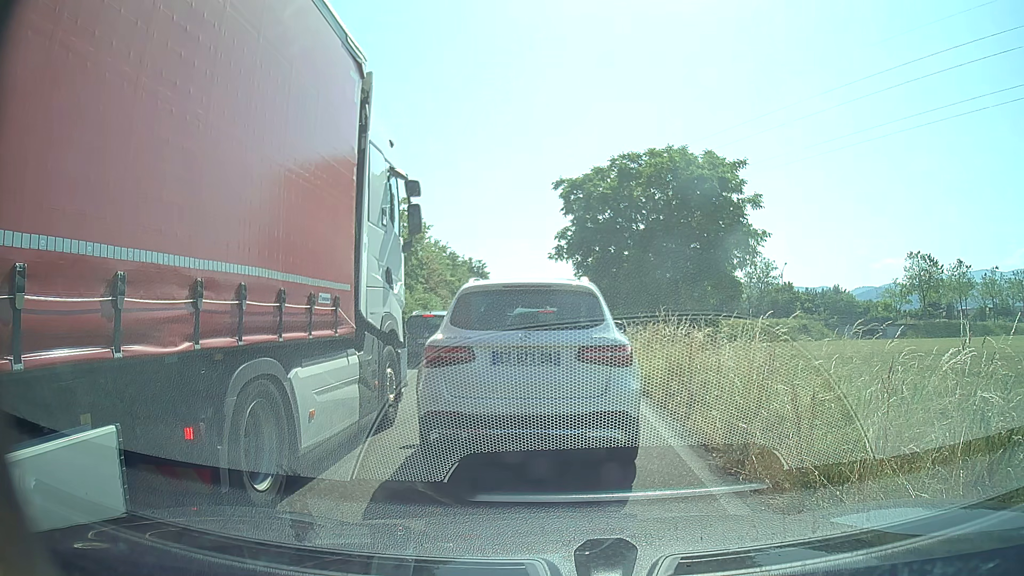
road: trunk_link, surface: asphalt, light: Day
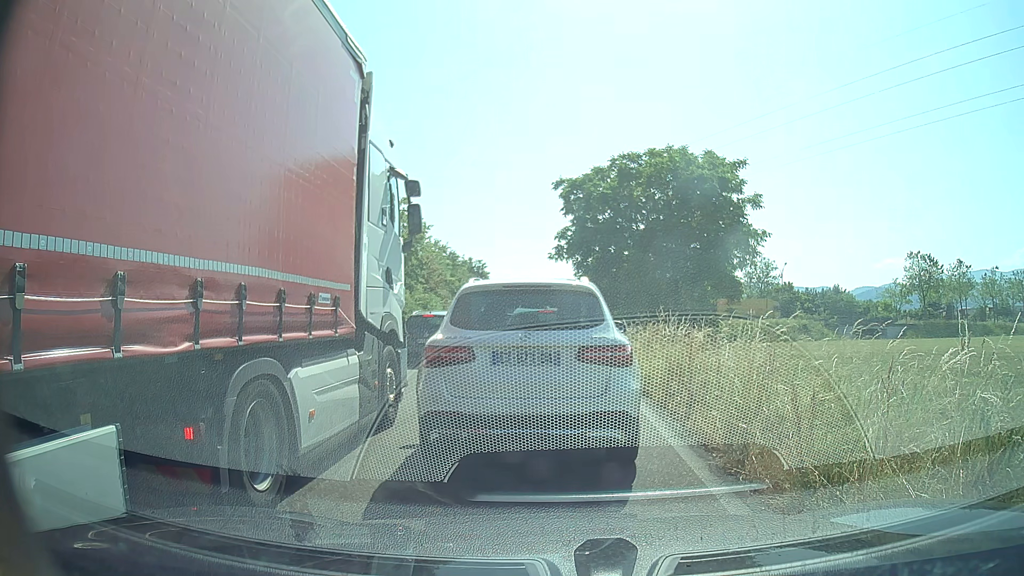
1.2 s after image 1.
(0.0, 0.0) m; 0°
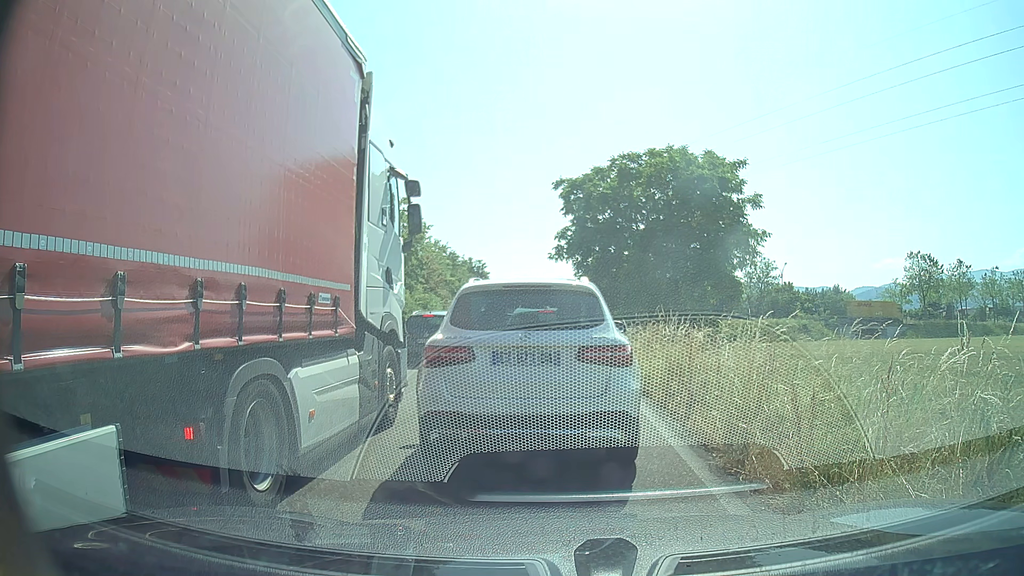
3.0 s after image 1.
(0.0, 0.0) m; 0°
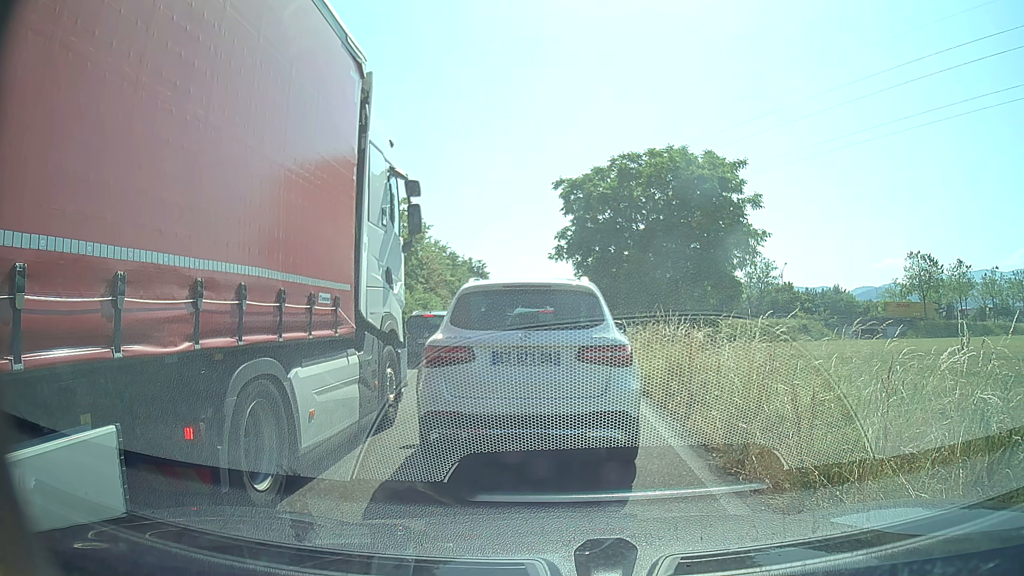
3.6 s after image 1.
(0.0, 0.0) m; 0°
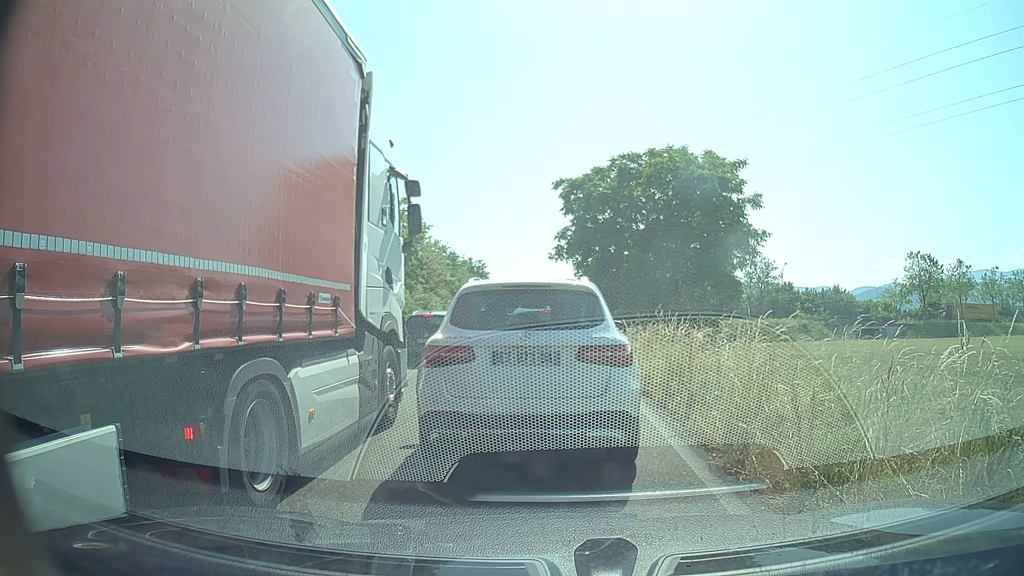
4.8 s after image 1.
(0.0, 0.0) m; 0°
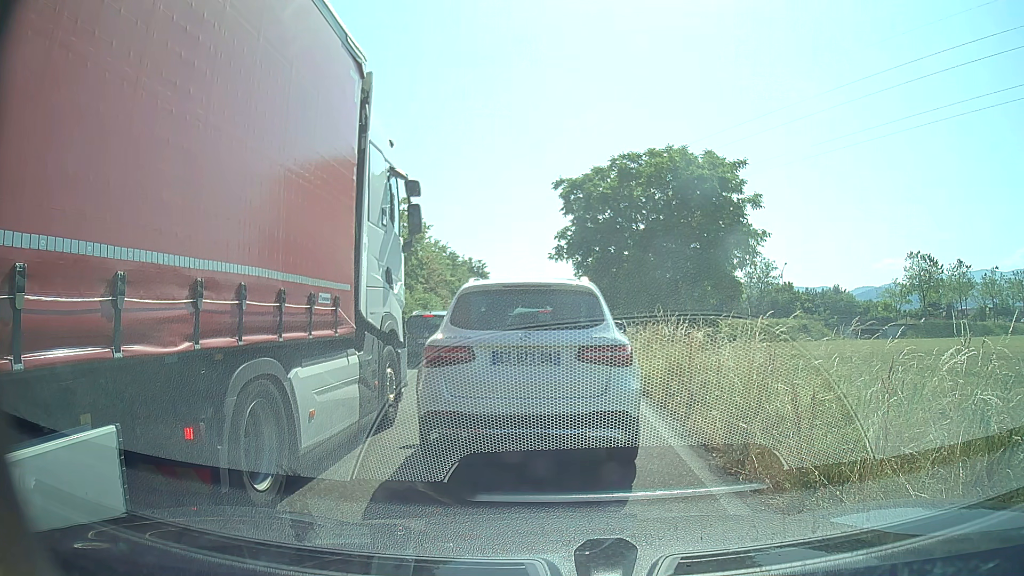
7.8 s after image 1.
(0.0, 0.0) m; 0°
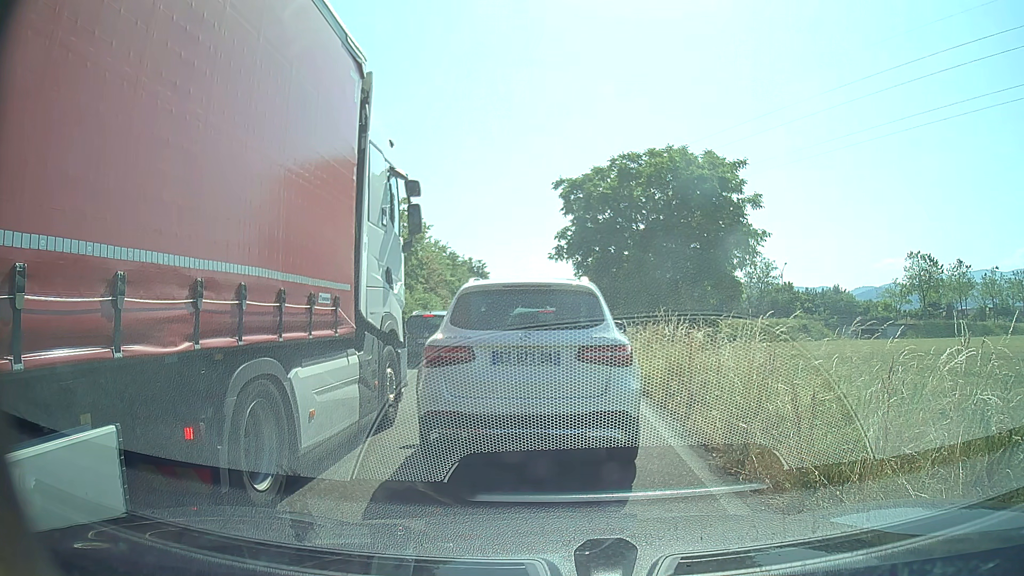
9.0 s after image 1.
(0.0, 0.0) m; 0°
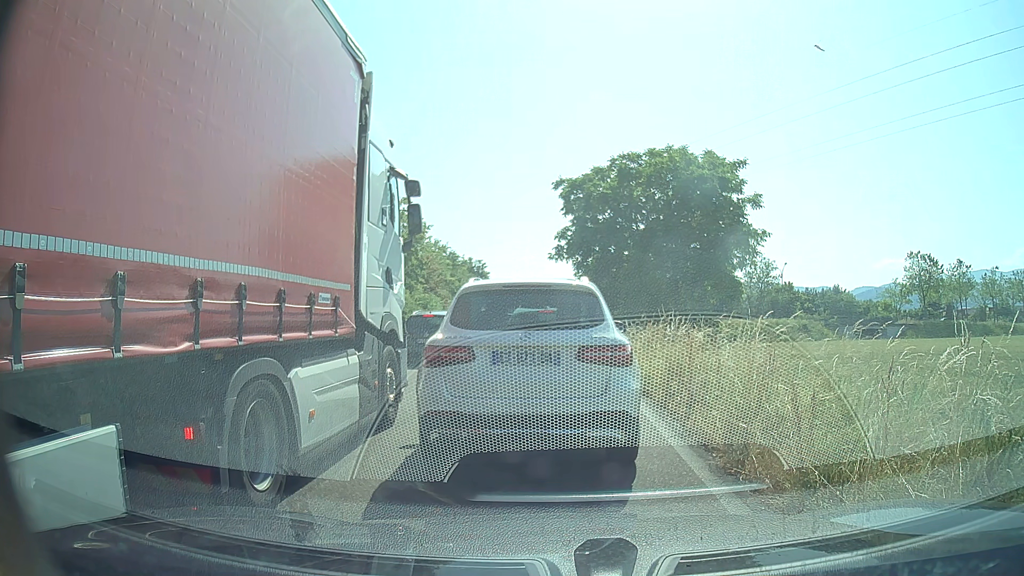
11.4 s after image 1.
(0.0, 0.0) m; 0°
